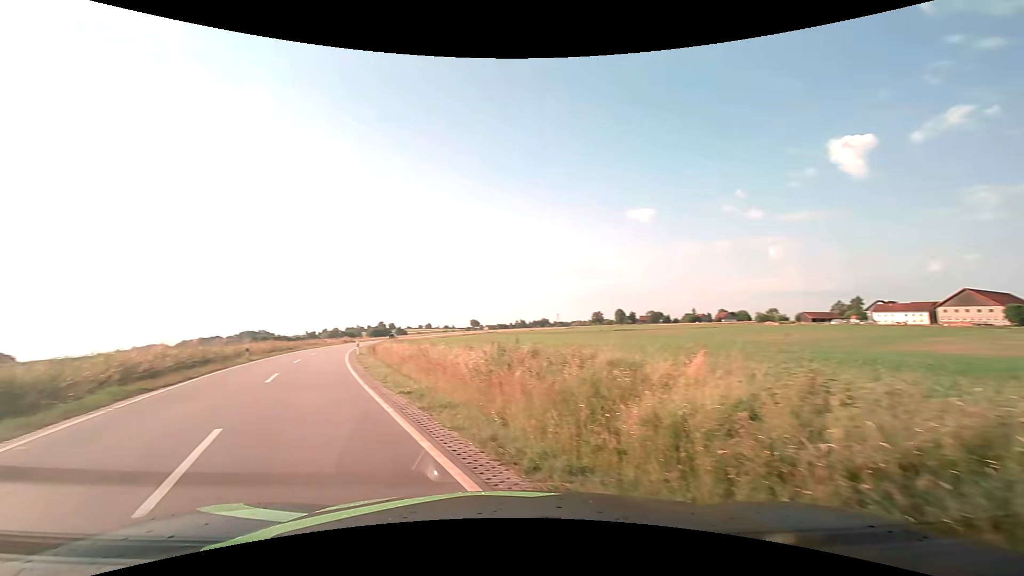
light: Day
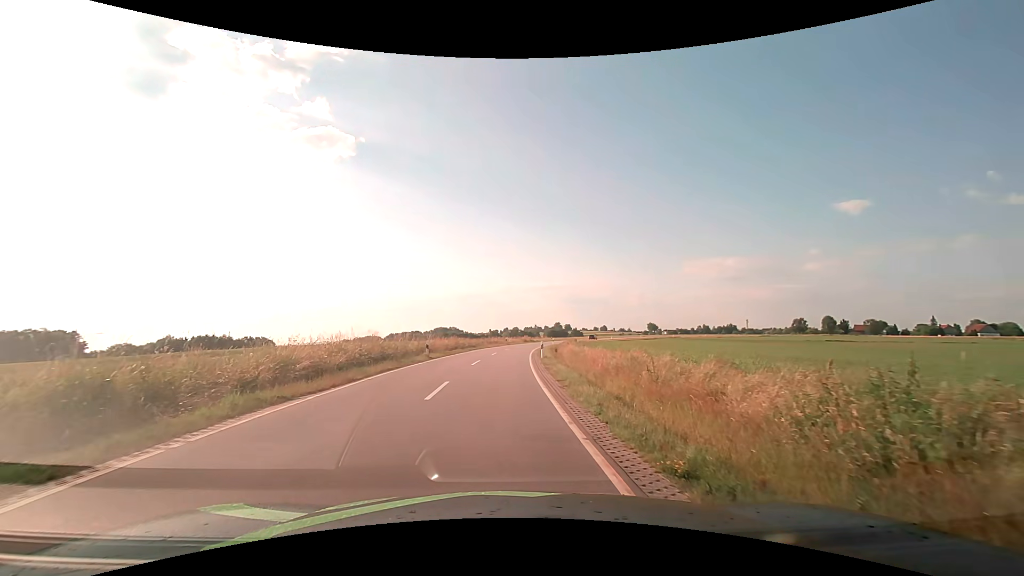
(-1.8, +6.6) m; -21°
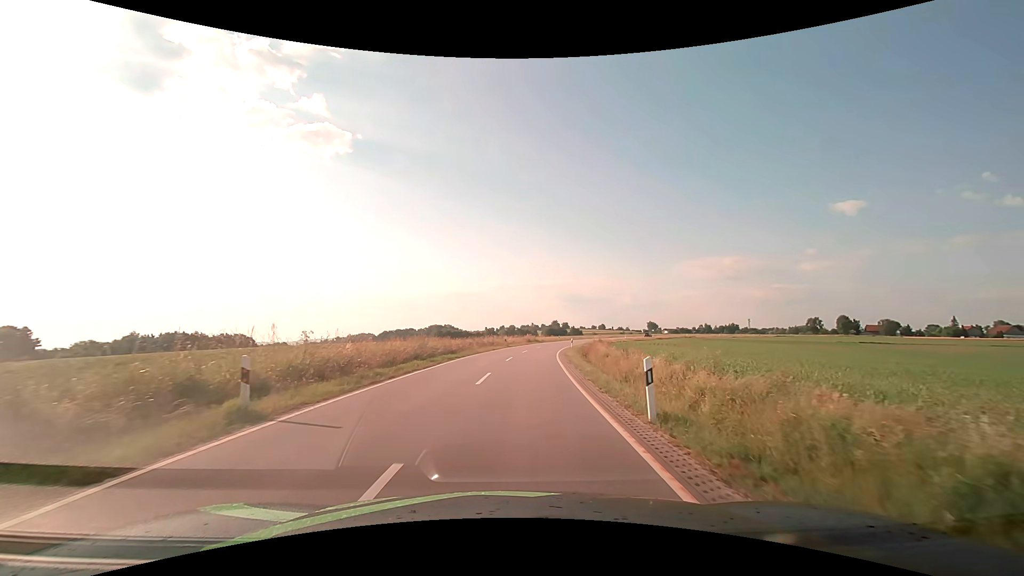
(-0.6, +22.0) m; 0°
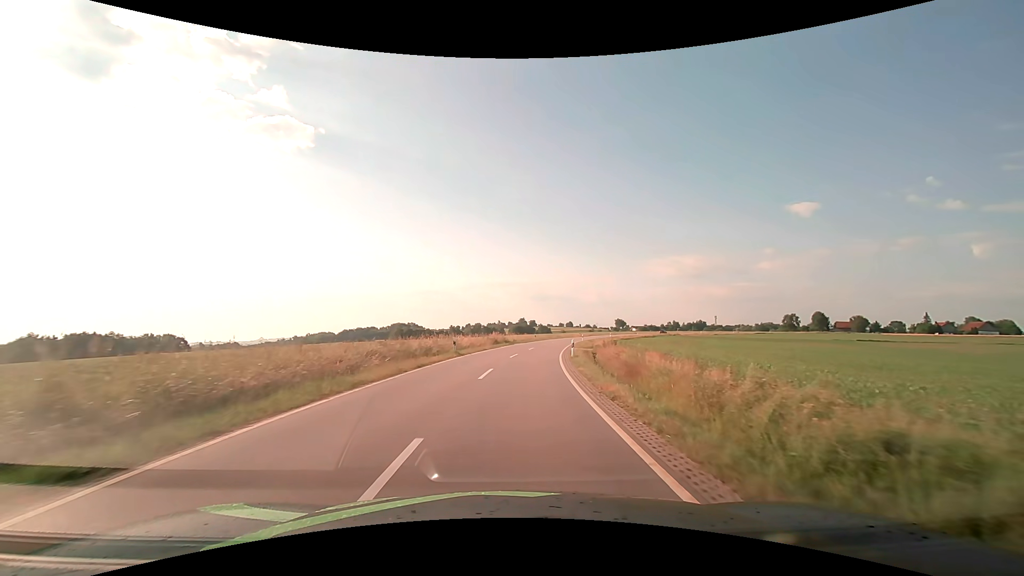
(+0.7, +23.6) m; +3°
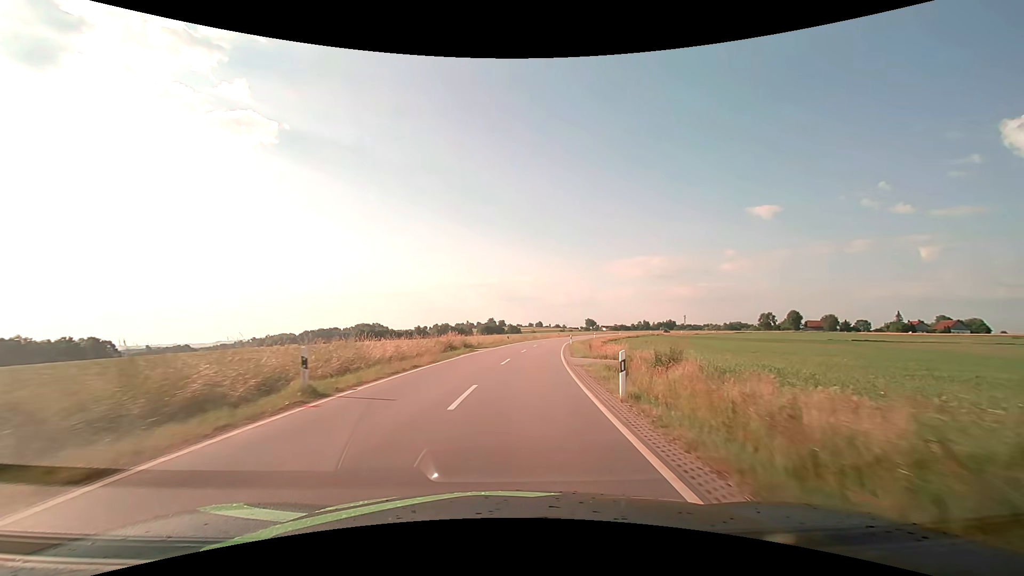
(+0.6, +18.4) m; +3°
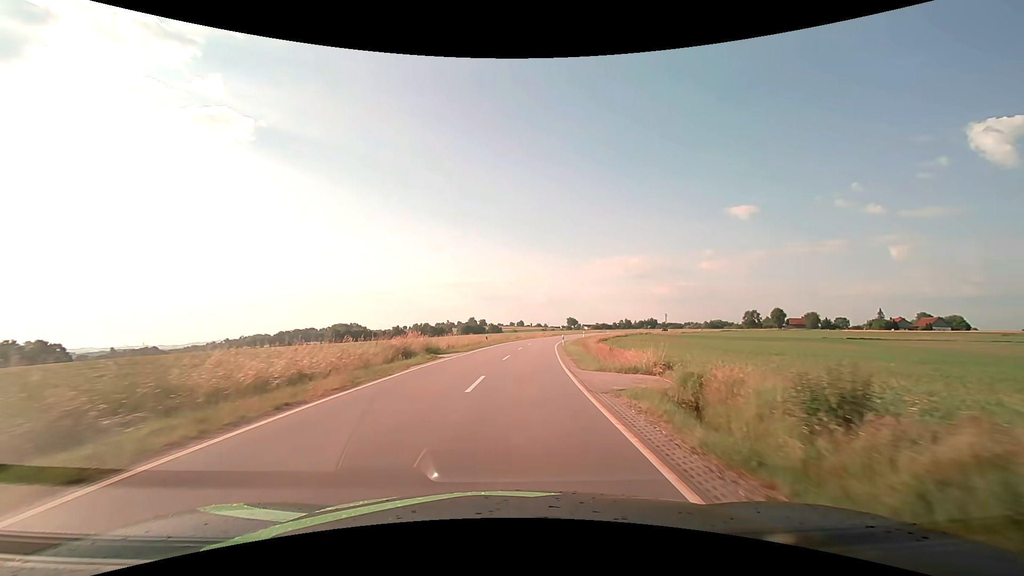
(+0.2, +9.8) m; +3°
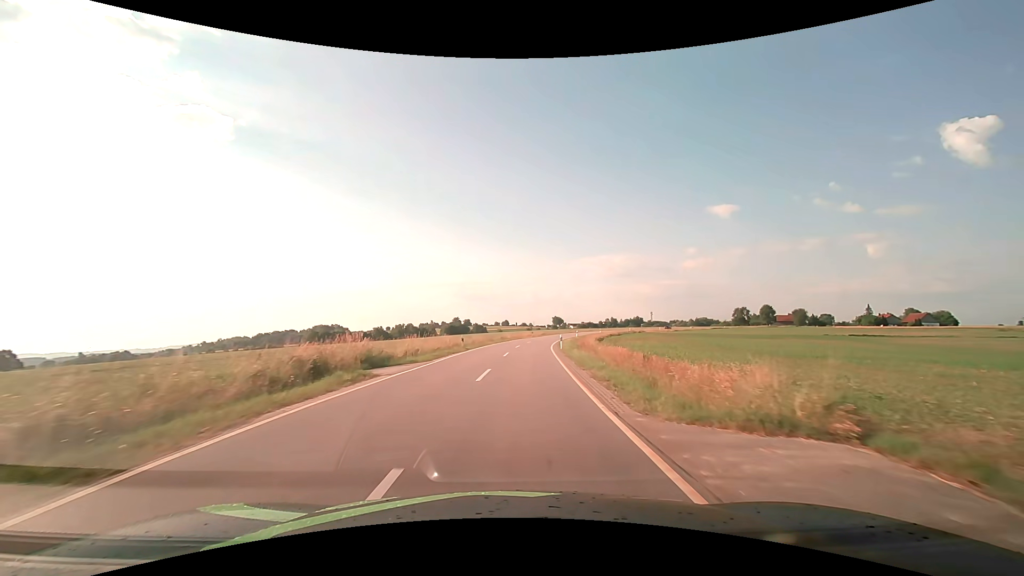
(+0.1, +10.1) m; +2°
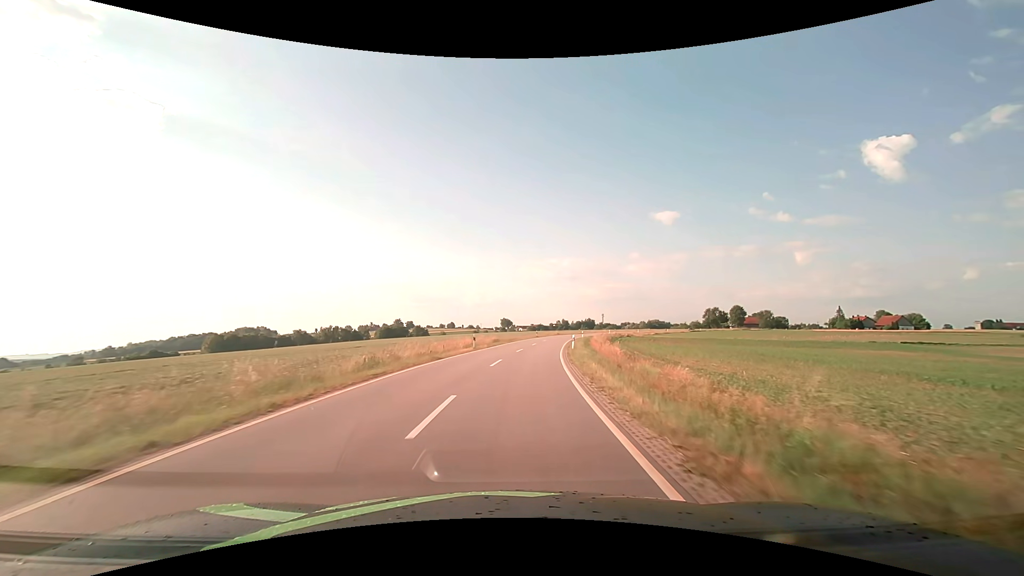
(+2.2, +43.5) m; +6°
(0, +10) (+1, +20) (+1, +30) (+3, +40) (+4, +50) (+6, +60) (+8, +69) (+10, +79) (+12, +89) (+15, +99) m
